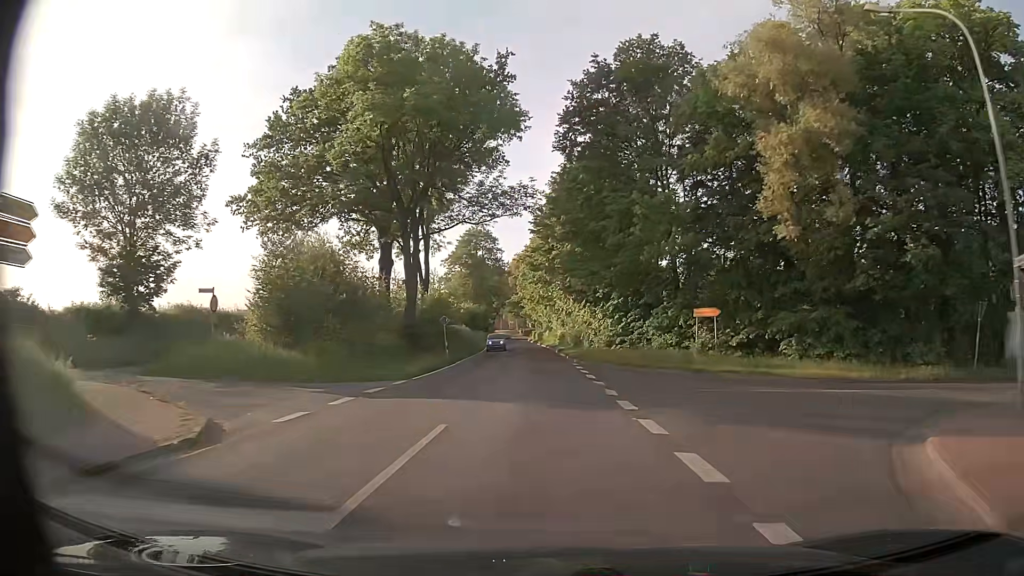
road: tertiary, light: Day
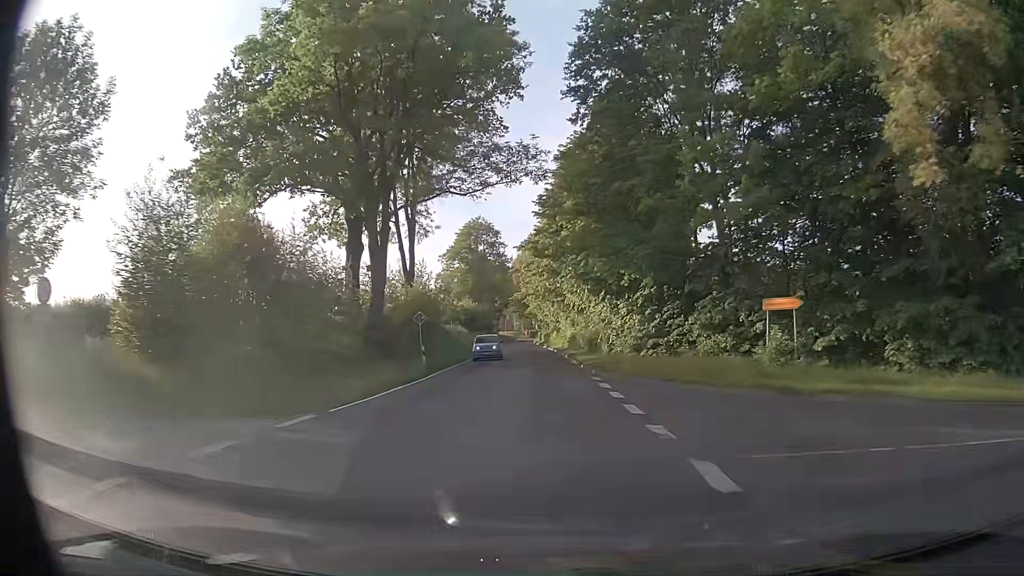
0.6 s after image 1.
(-0.1, +9.4) m; -1°
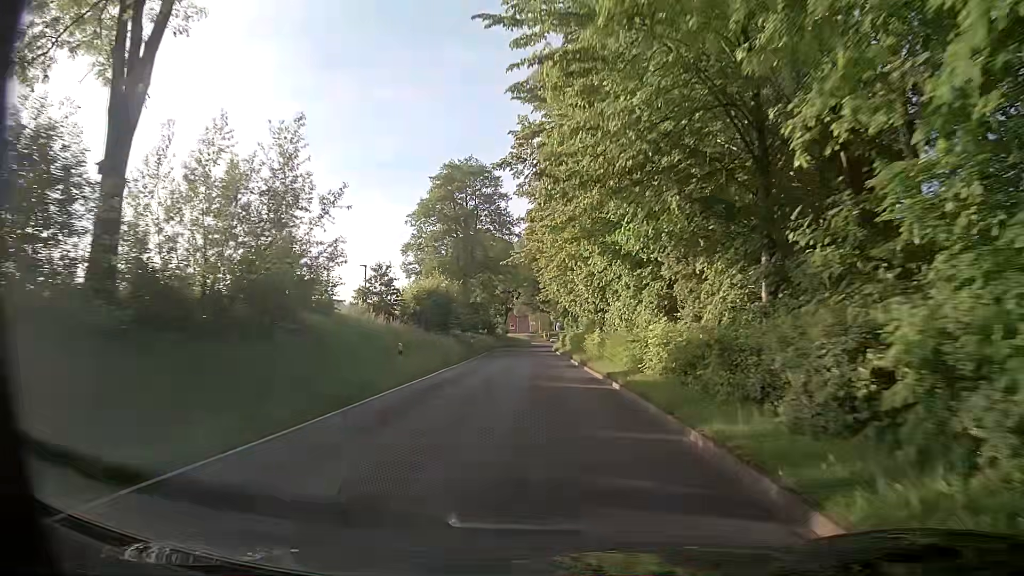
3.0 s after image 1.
(-0.5, +38.0) m; -1°
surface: asphalt
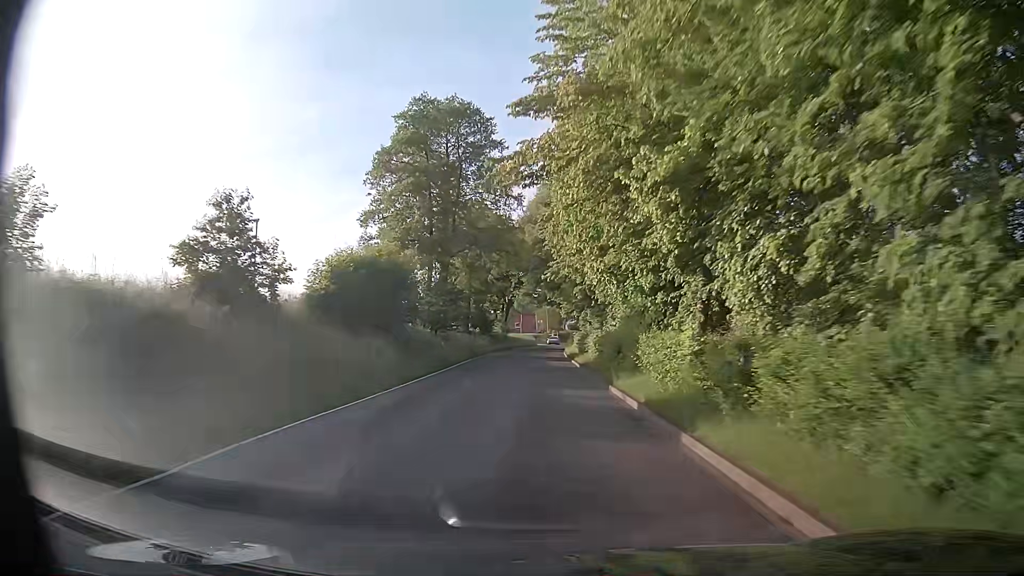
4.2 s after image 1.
(-0.2, +19.0) m; -1°
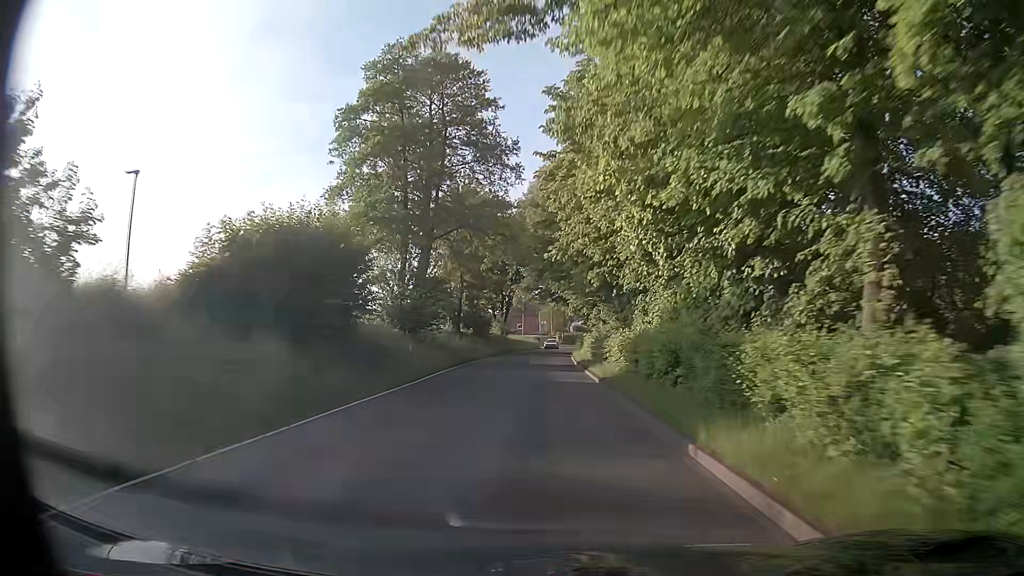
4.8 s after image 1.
(-0.1, +9.5) m; 0°
